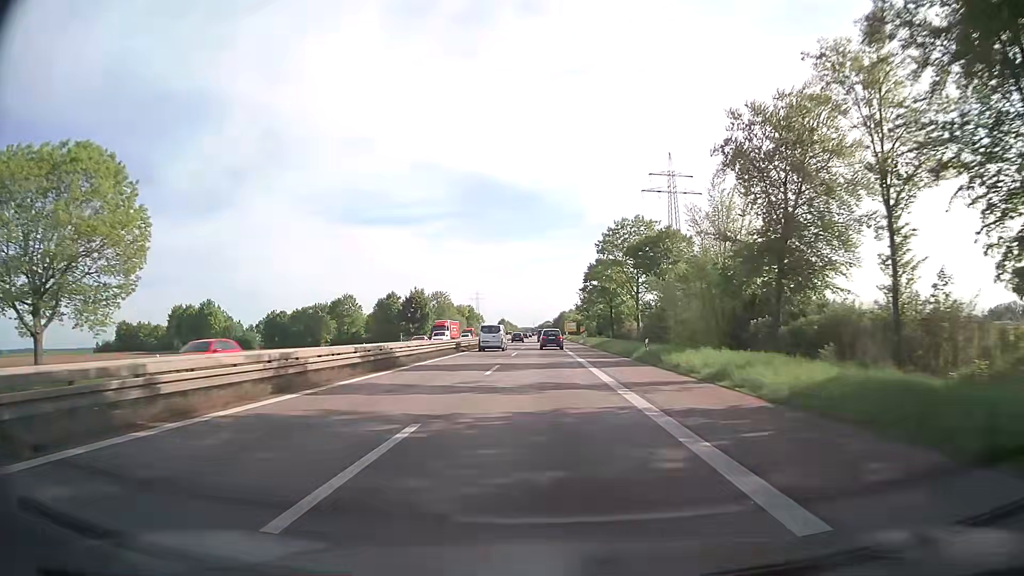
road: trunk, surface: asphalt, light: Day
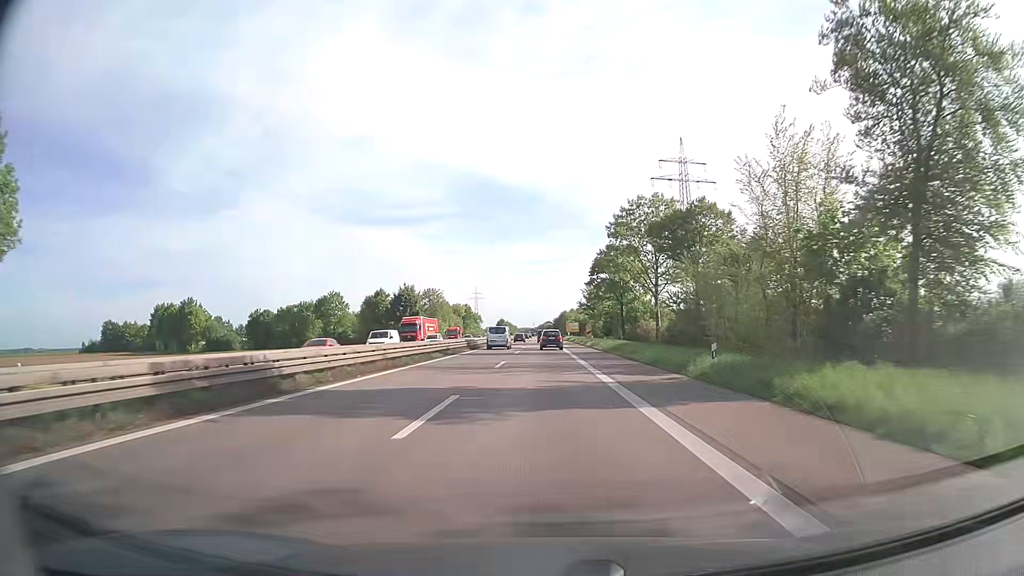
(0.0, +13.4) m; 0°
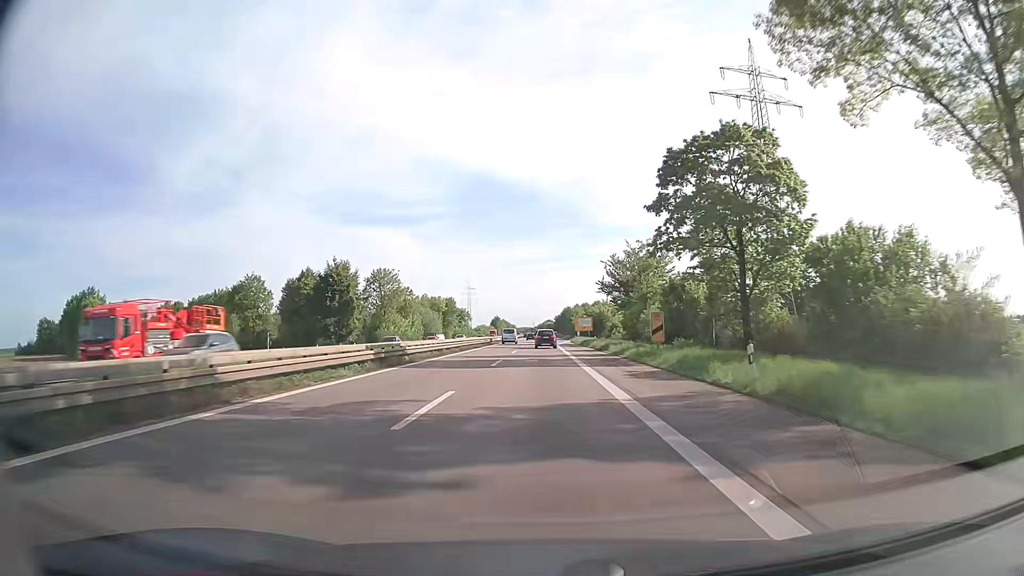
(+0.1, +53.6) m; 0°
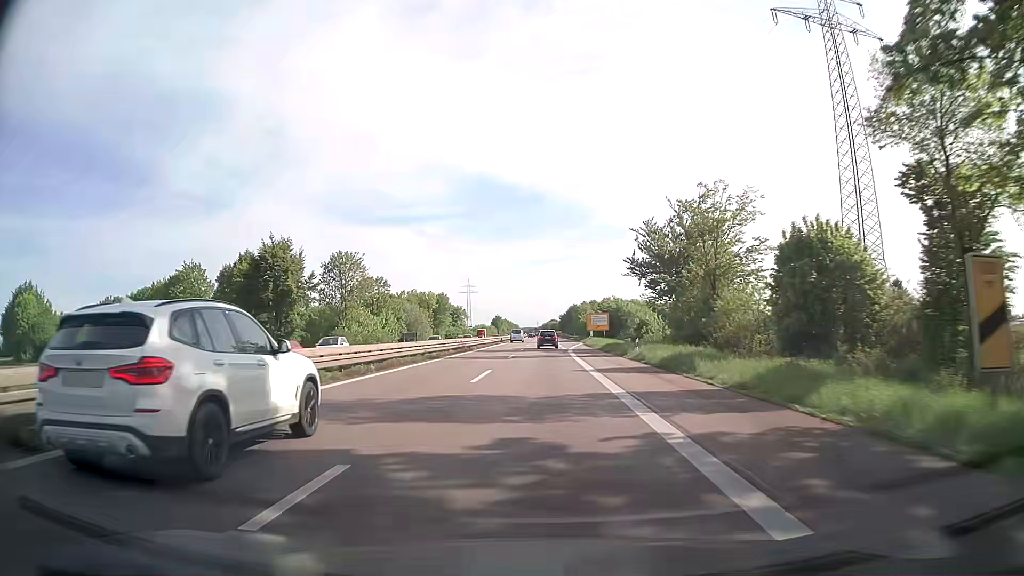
(-0.1, +26.7) m; -1°
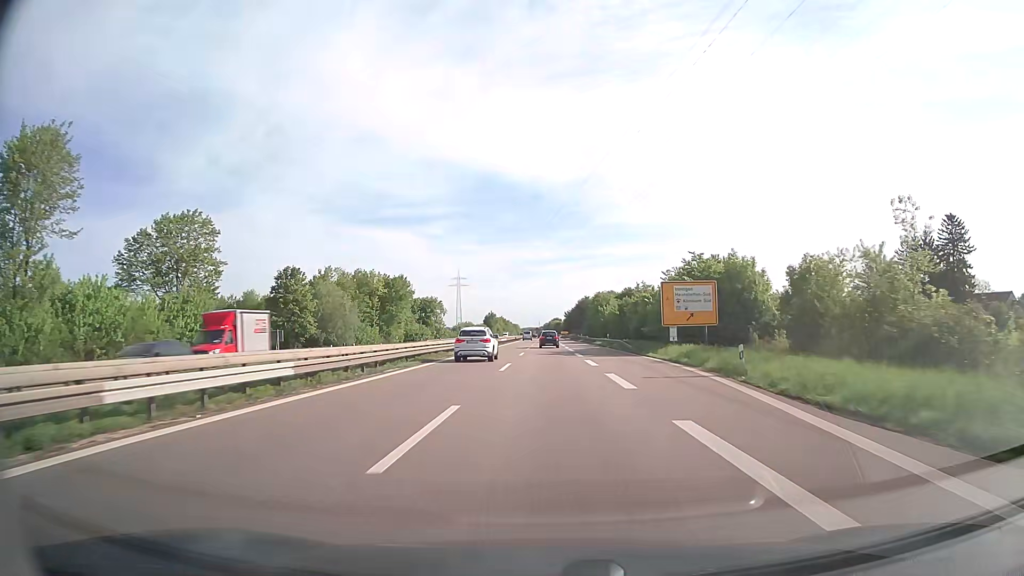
(-0.3, +66.7) m; 0°
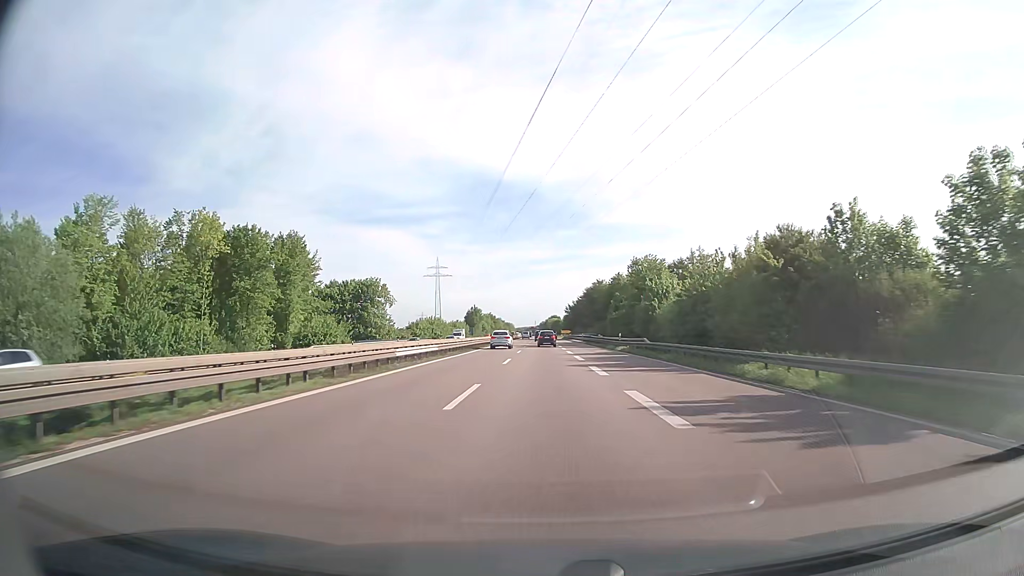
(+0.3, +67.0) m; 0°
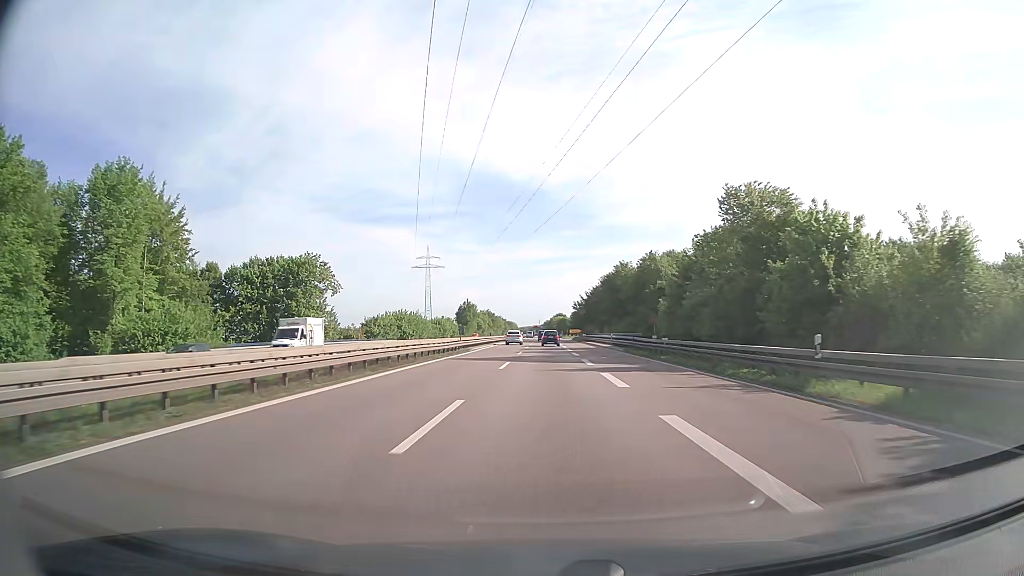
(-0.2, +40.5) m; 0°
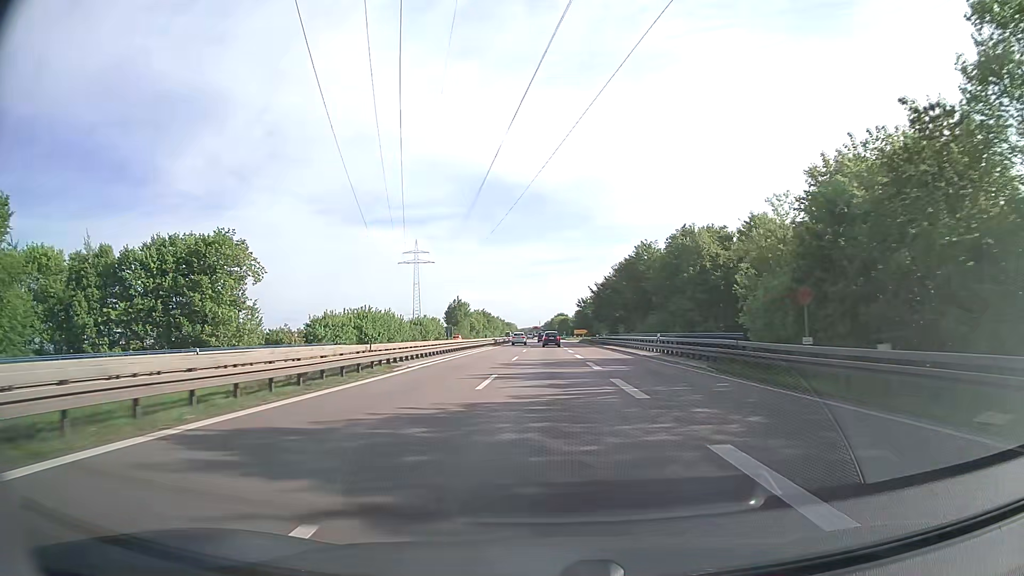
(0.0, +27.2) m; 0°
(0, +10) (0, +20) (0, +30) (0, +40) (0, +50) (0, +60) (0, +70) (0, +80) (0, +90) (-1, +100) m
